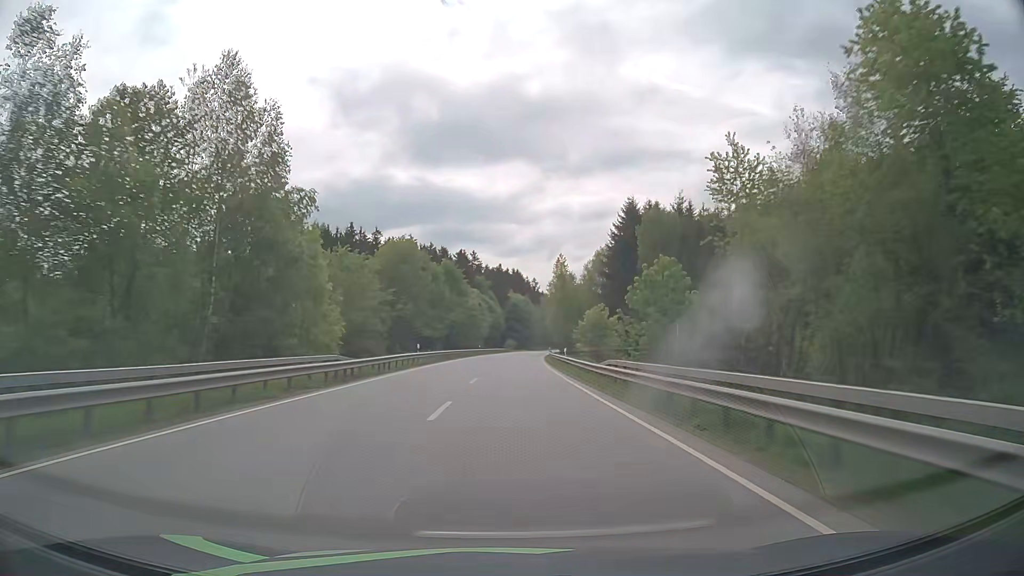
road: primary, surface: asphalt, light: Day
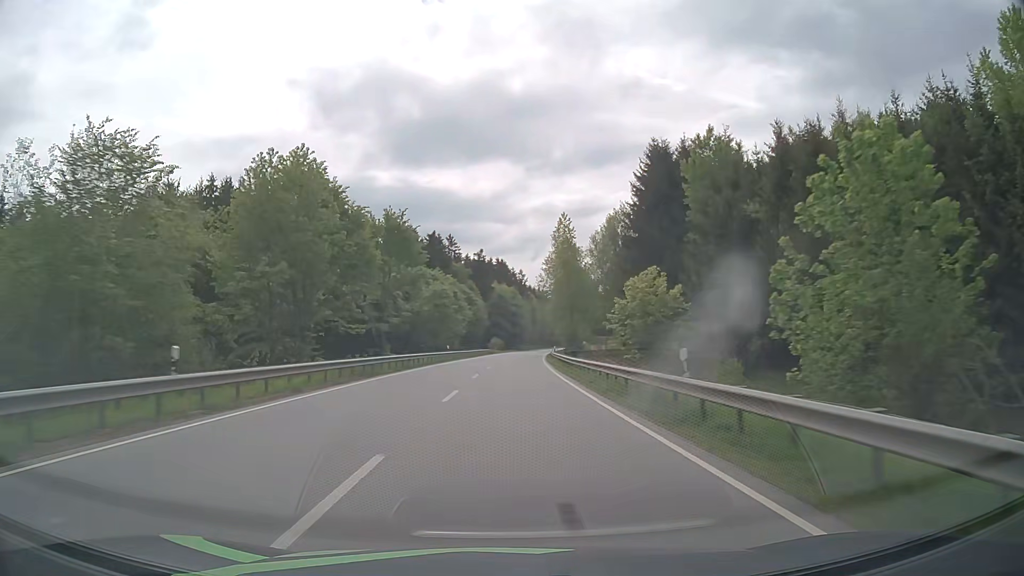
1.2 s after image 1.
(+0.3, +31.4) m; +1°
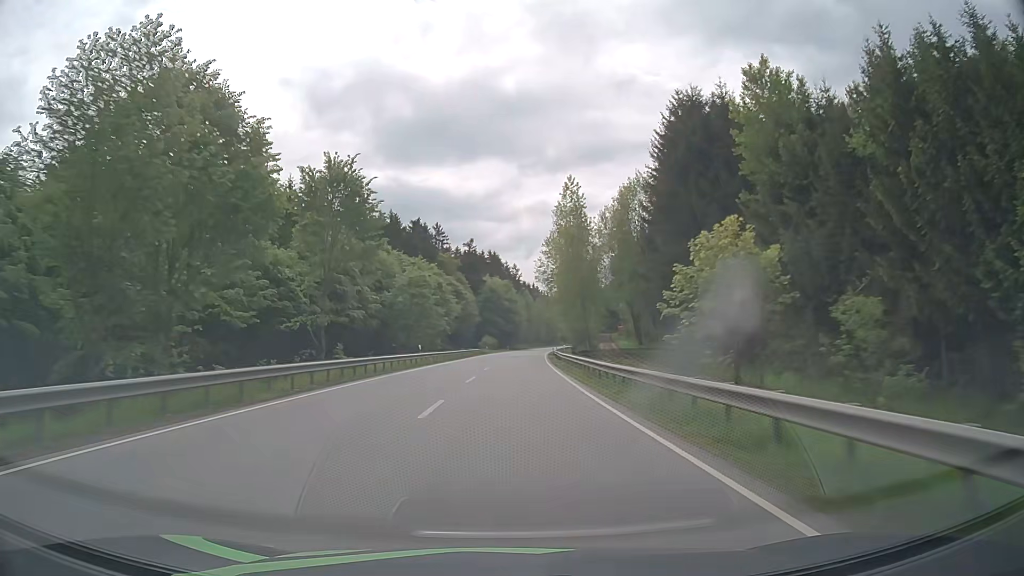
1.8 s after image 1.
(+0.1, +15.7) m; +1°
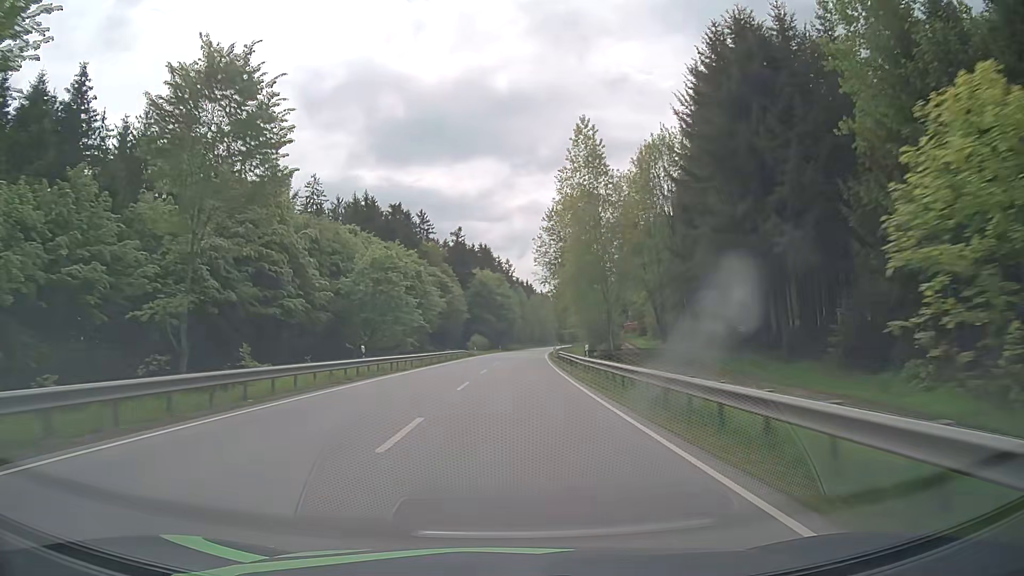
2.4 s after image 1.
(+0.1, +15.8) m; +1°
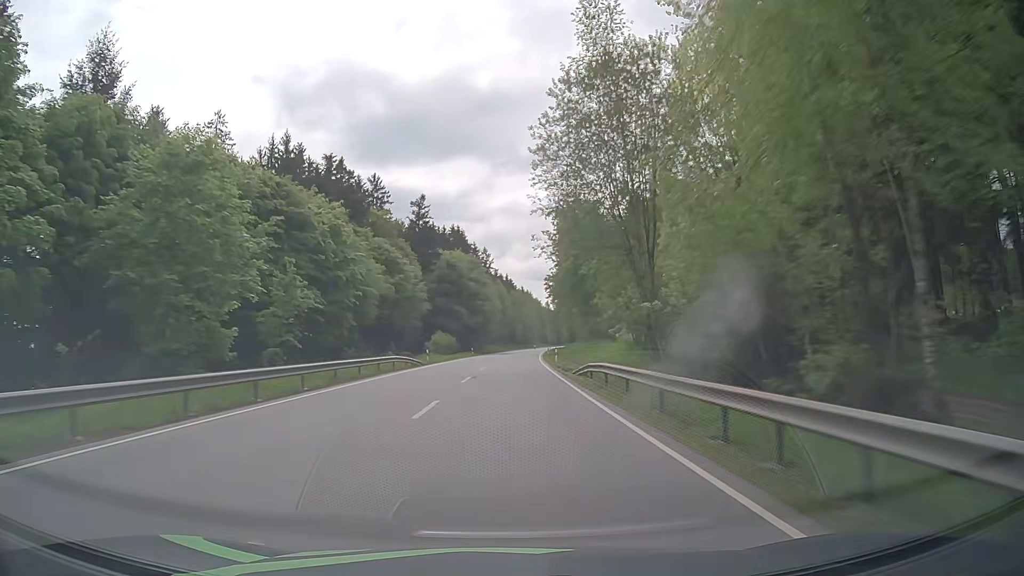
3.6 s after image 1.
(+0.4, +31.5) m; +2°
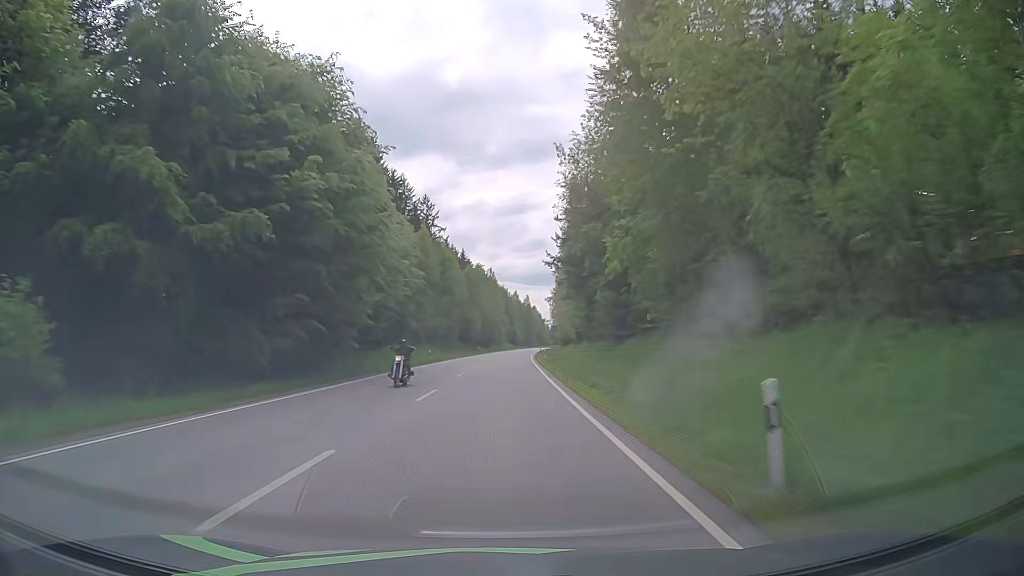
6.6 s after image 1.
(+2.6, +78.7) m; +3°
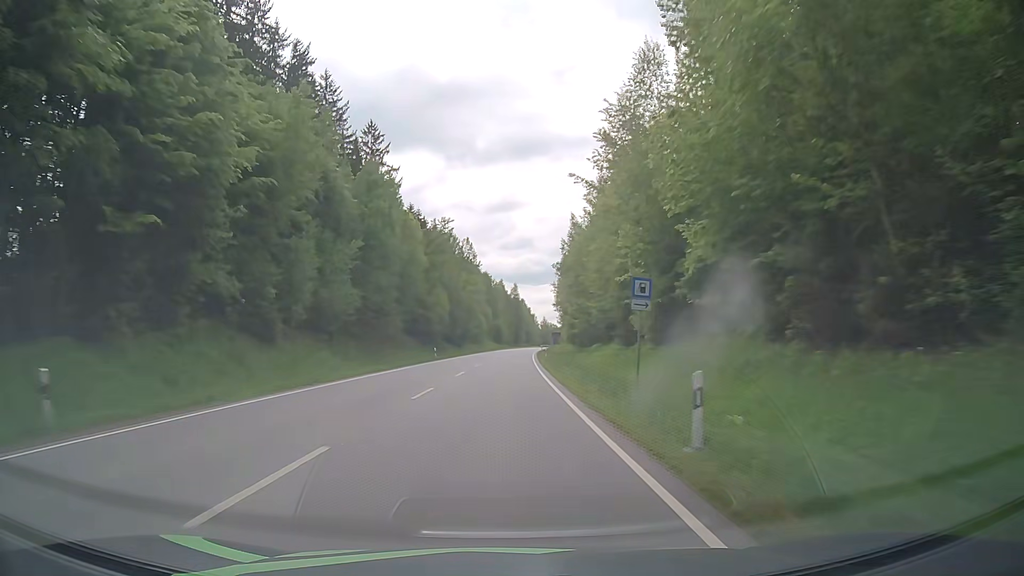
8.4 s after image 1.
(+0.5, +47.2) m; +2°
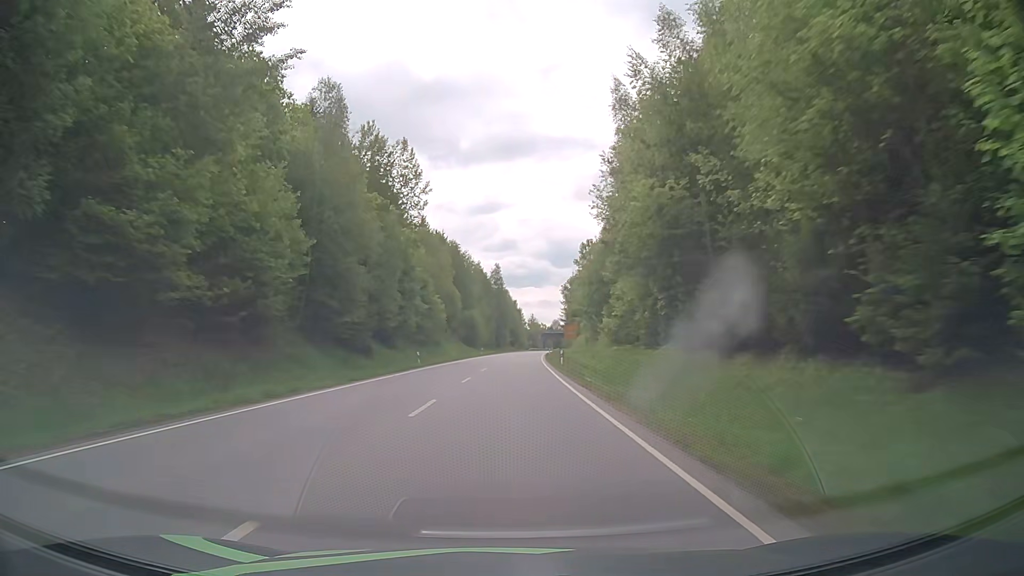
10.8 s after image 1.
(+0.4, +62.9) m; +1°
(0, +10) (0, +20) (0, +30) (0, +40) (+1, +50) (+1, +60) (+1, +70) (+2, +80) (+2, +90) (+3, +100) m
